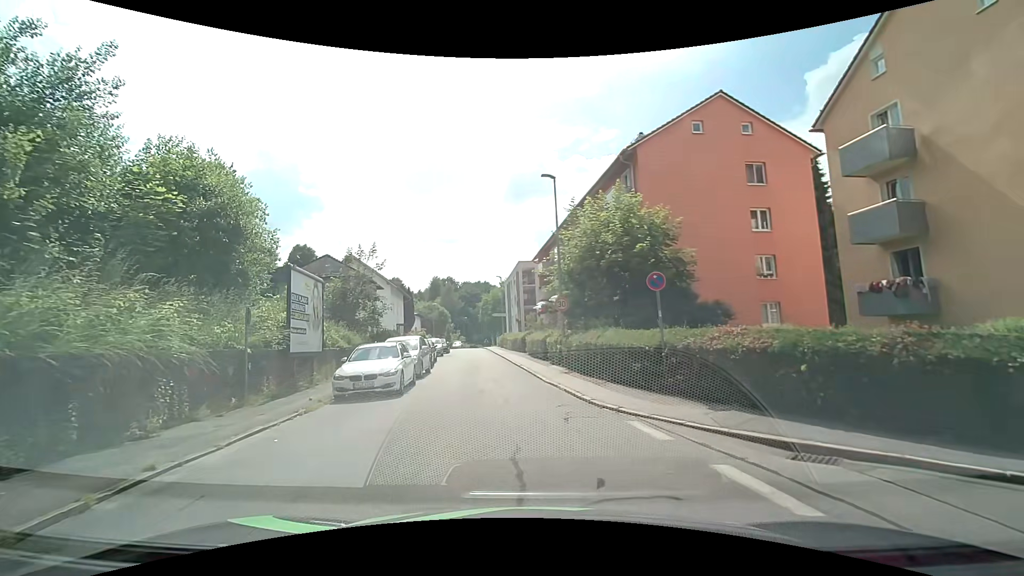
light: Day
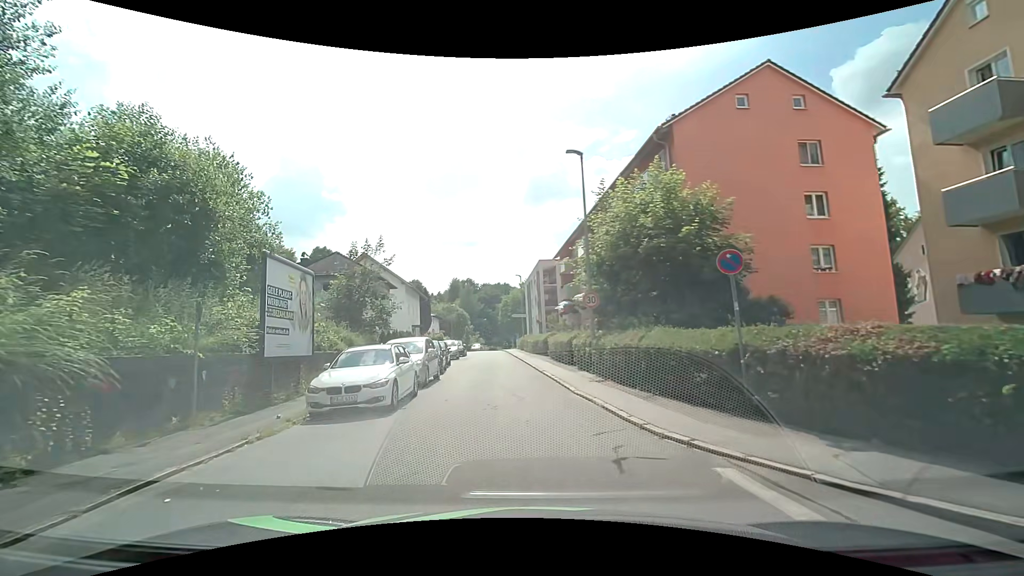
(-0.1, +2.9) m; -2°
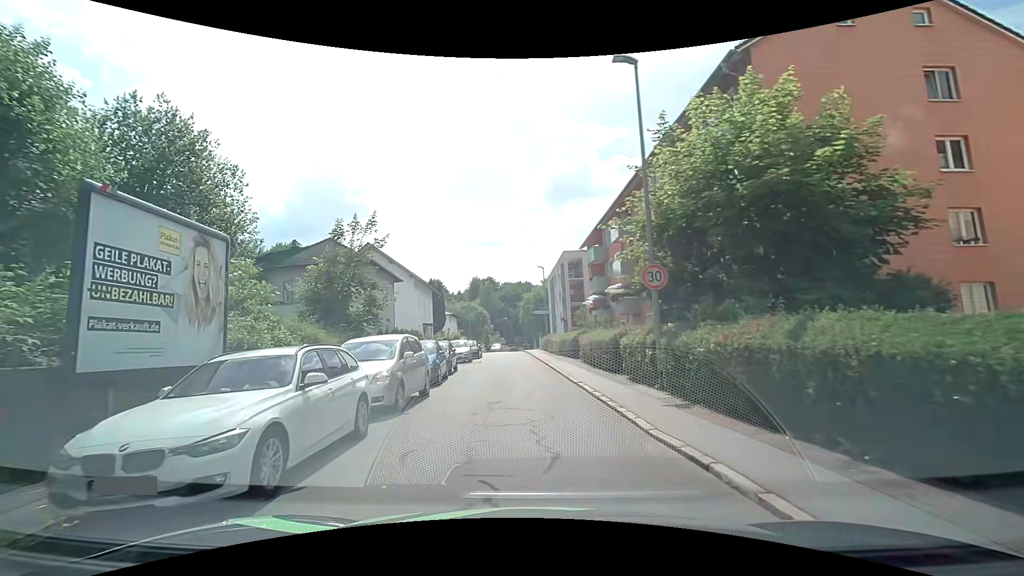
(-0.2, +6.1) m; -3°
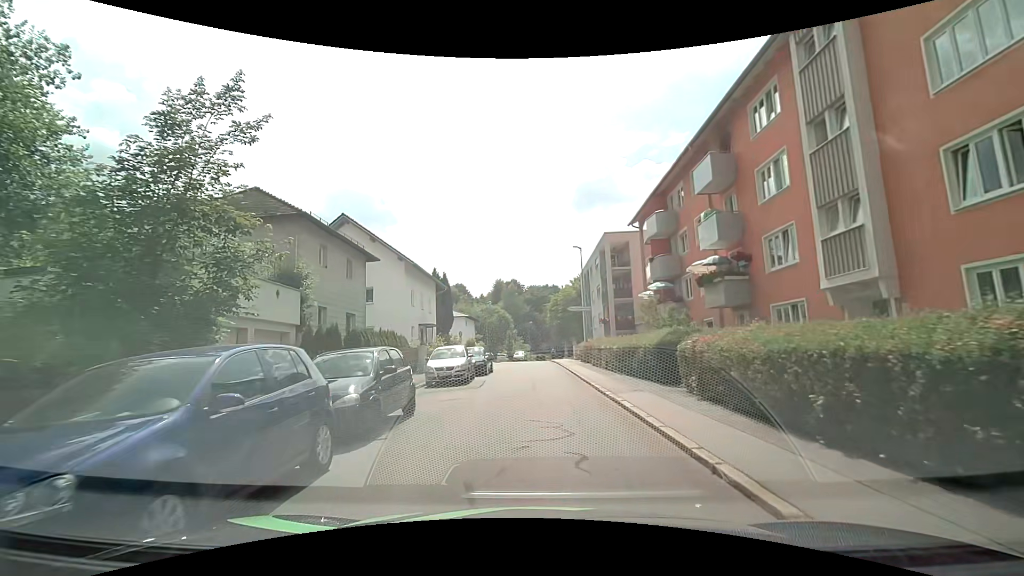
(-0.3, +13.1) m; -3°
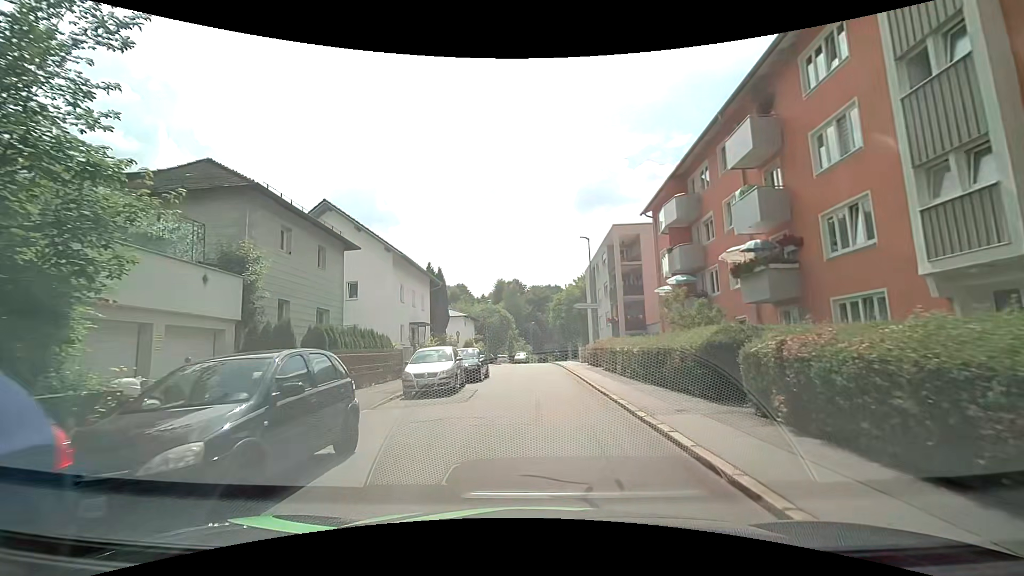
(0.0, +3.6) m; -1°
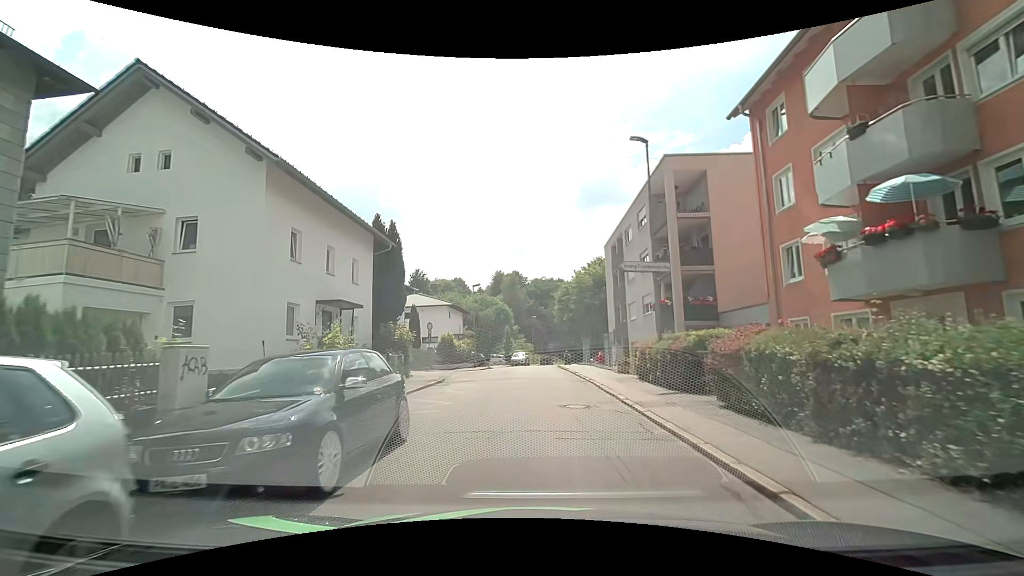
(+0.1, +15.5) m; +1°
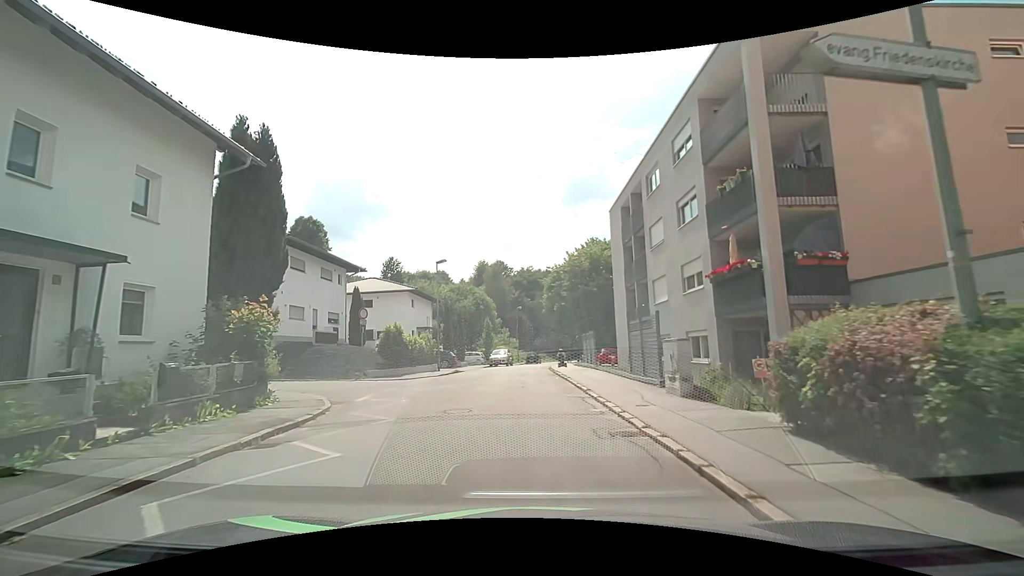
(+0.3, +11.9) m; +1°
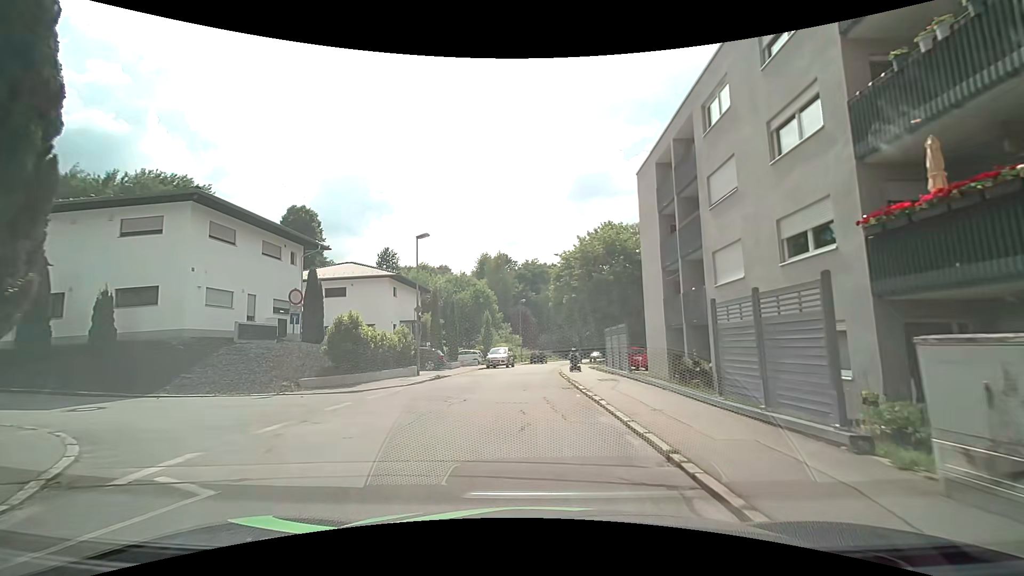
(+0.1, +8.0) m; -1°
(0, +10) (0, +20) (0, +30) (+1, +40) (+2, +50) (+4, +60) (+6, +69) (+9, +79) (+12, +89) (+16, +98) m
